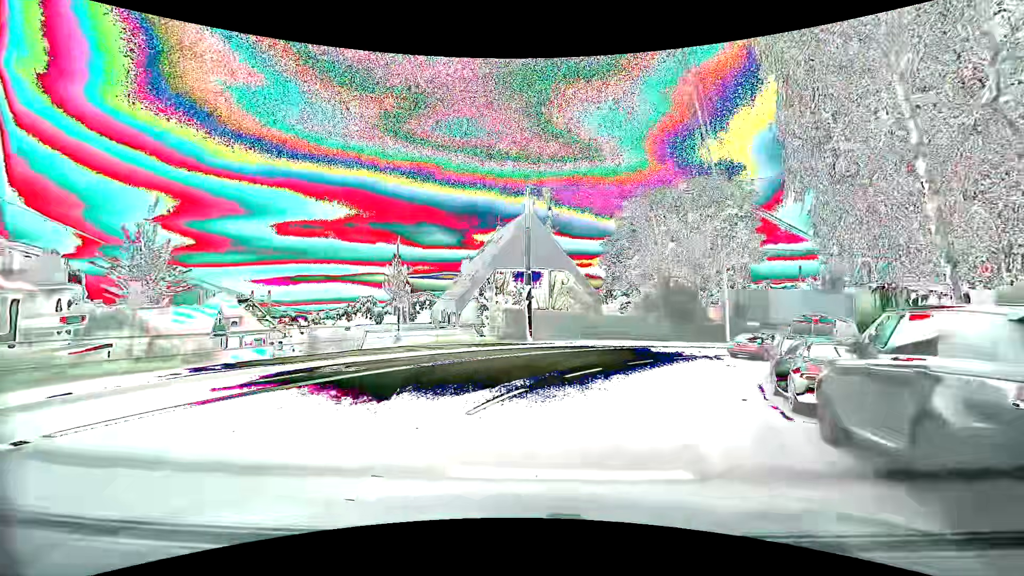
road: secondary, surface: asphalt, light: Day
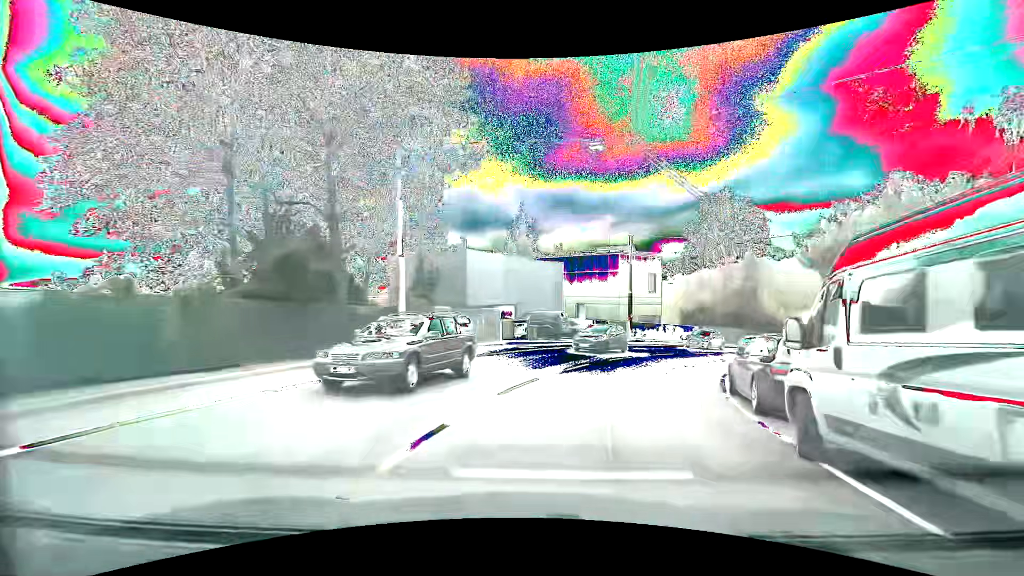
(+8.8, +25.2) m; +36°
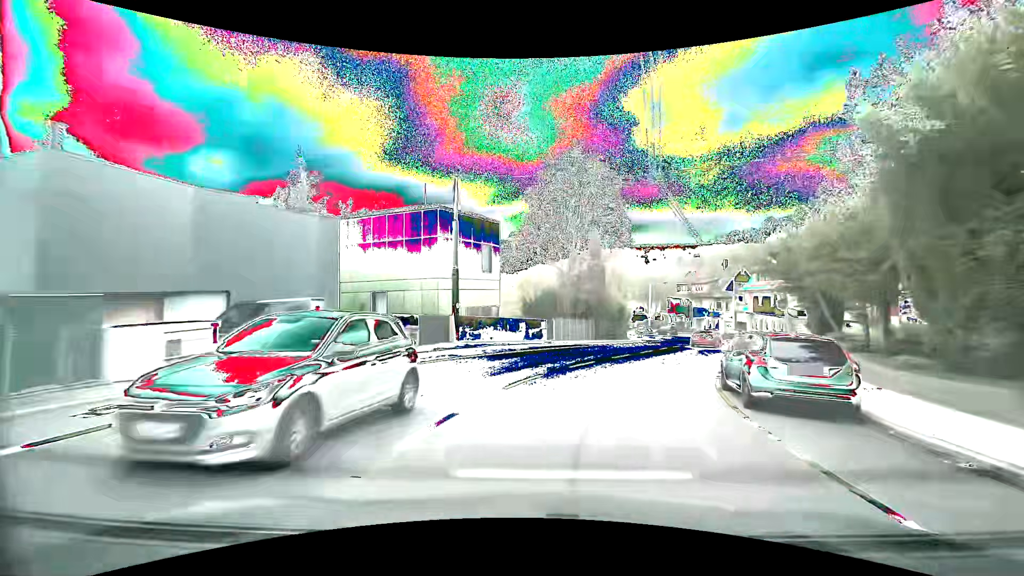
(+2.9, +16.4) m; +20°
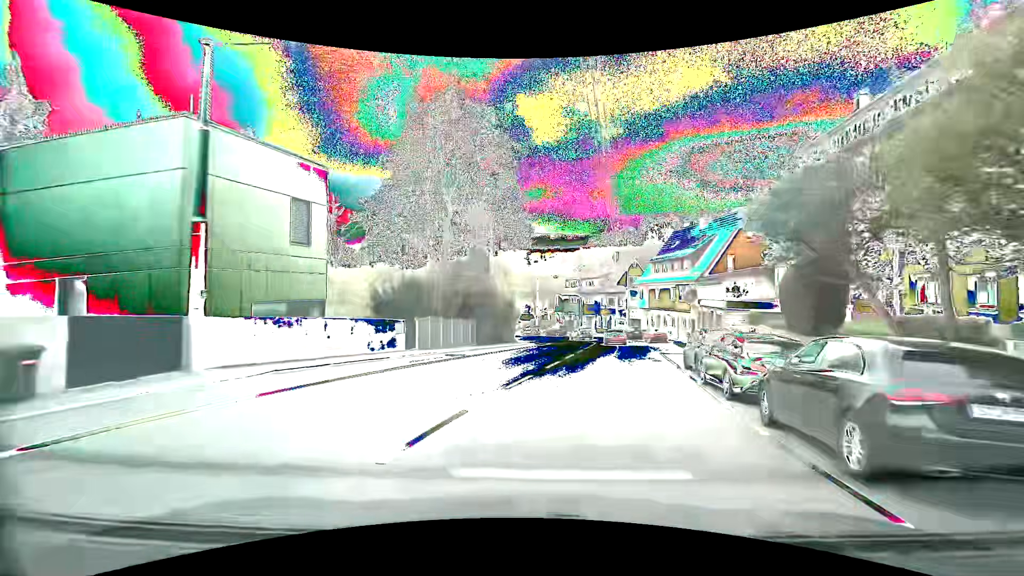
(+1.2, +11.2) m; +13°
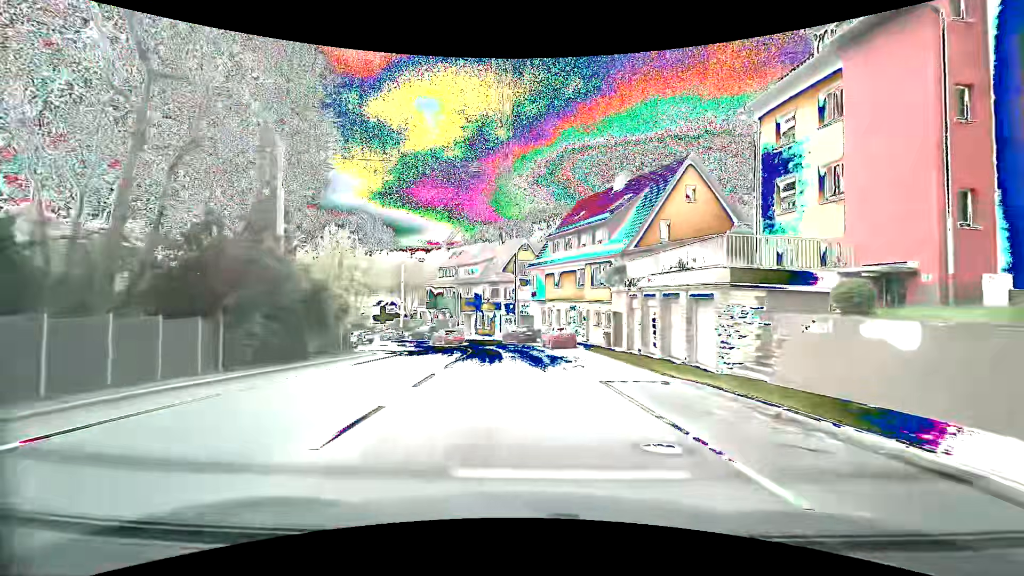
(+2.6, +16.9) m; +13°
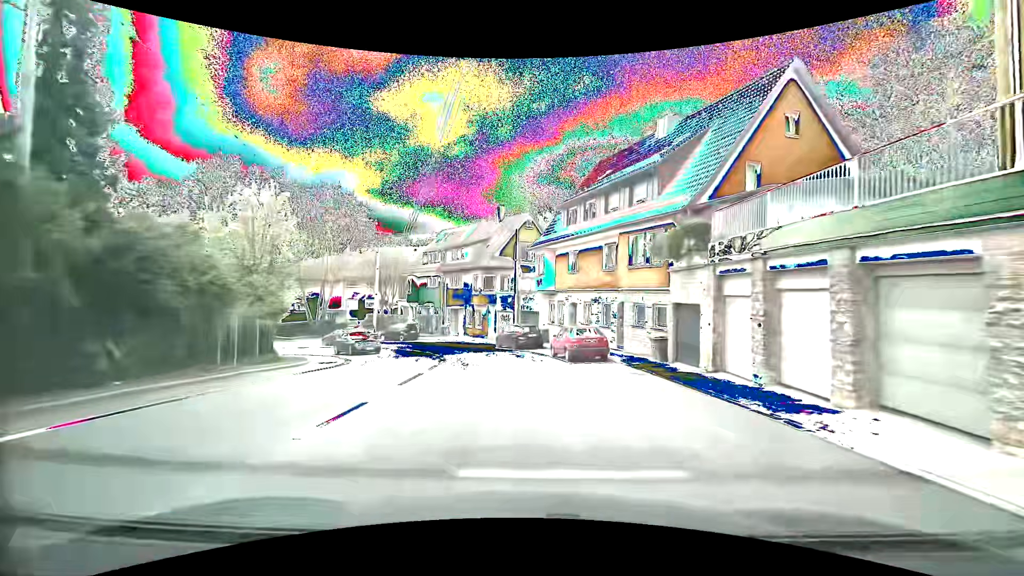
(+0.1, +11.6) m; 0°
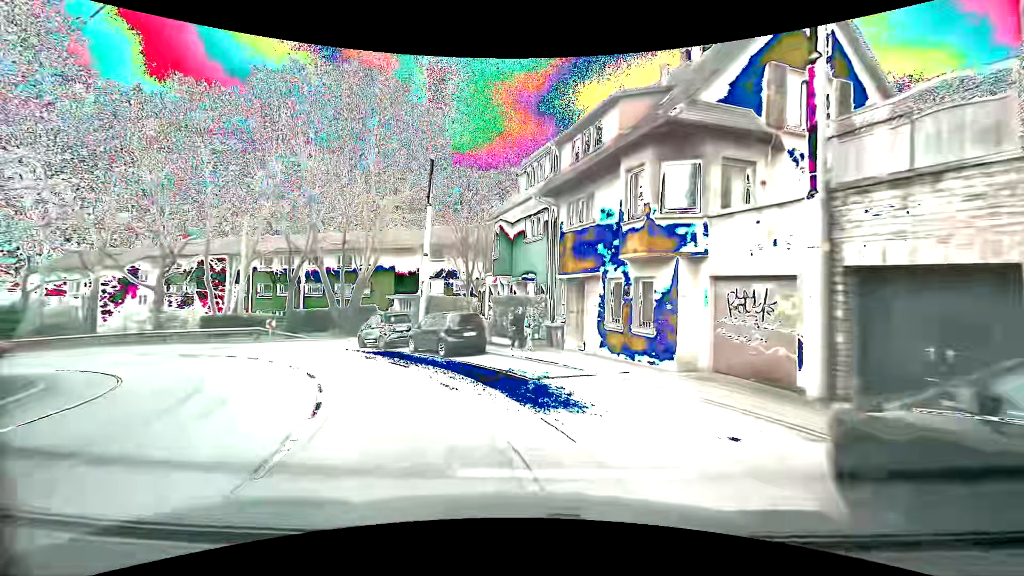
(-2.2, +27.5) m; -16°
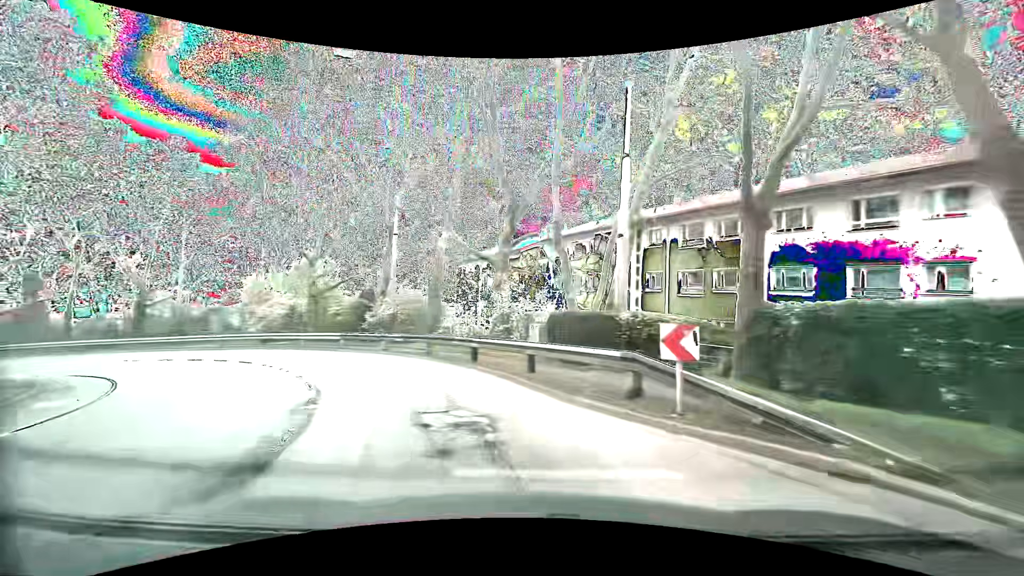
(-10.5, +23.8) m; -48°
(-1, +10) (-6, +19) (-13, +26) (-22, +31) (-31, +32) (-41, +31) (-51, +29) (-60, +25) (-70, +22) (-79, +19) m
